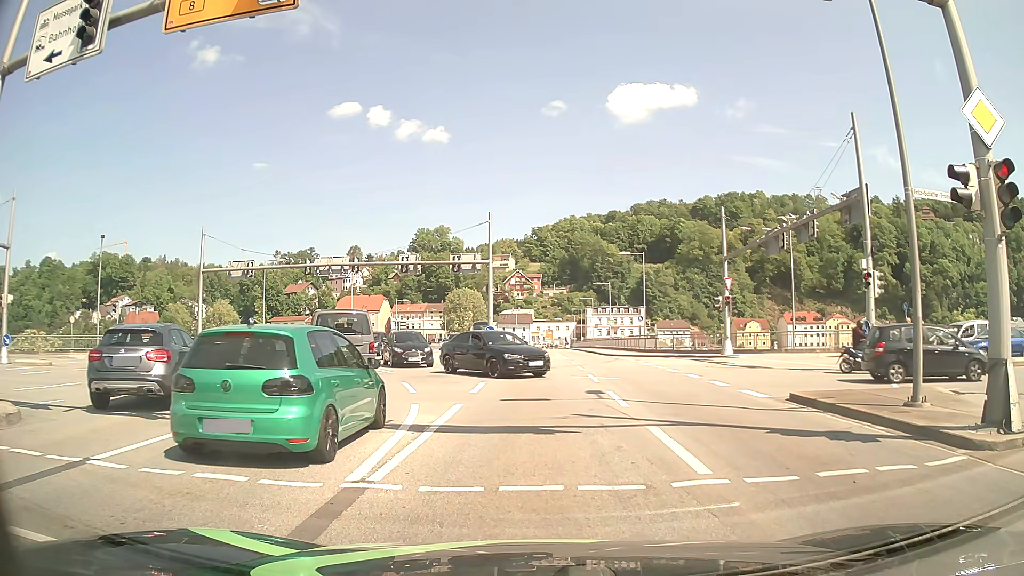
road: primary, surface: asphalt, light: Day
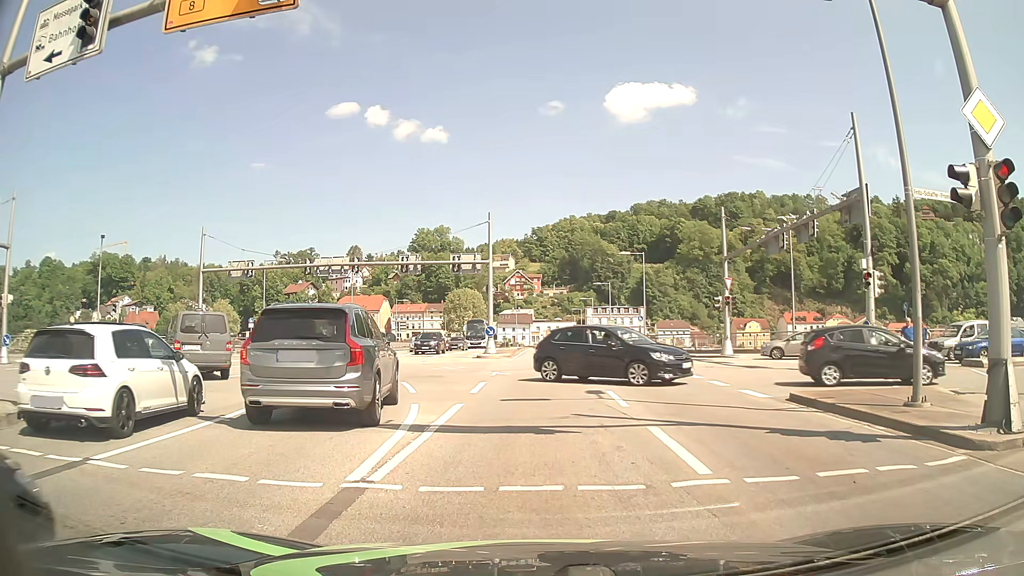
(0.0, 0.0) m; 0°
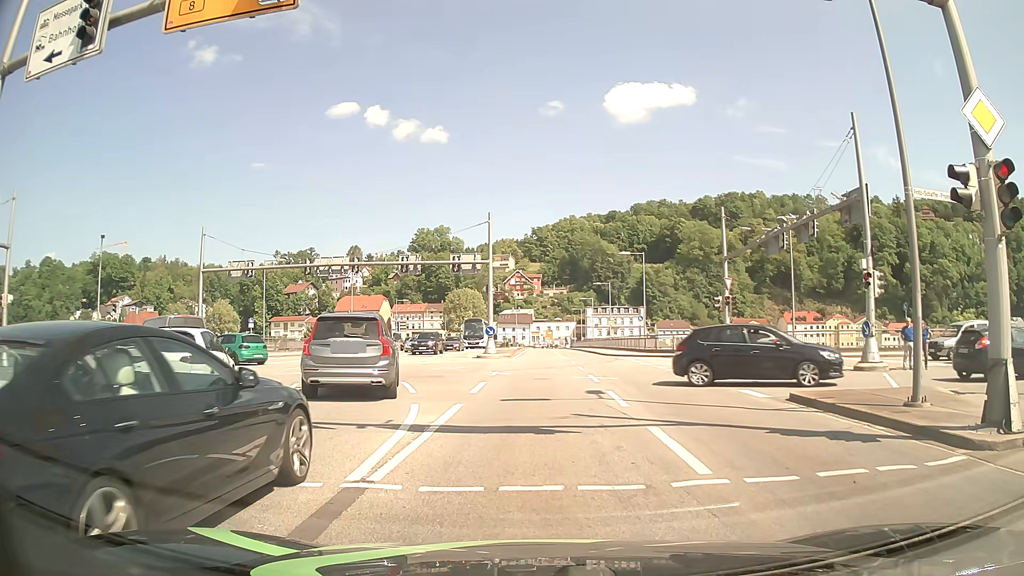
(0.0, 0.0) m; 0°
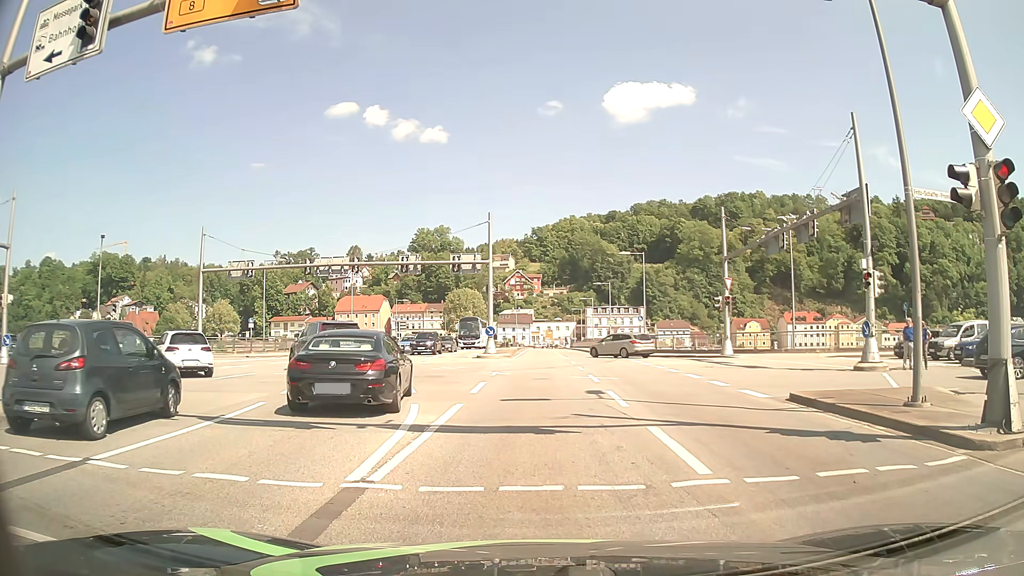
(0.0, 0.0) m; 0°
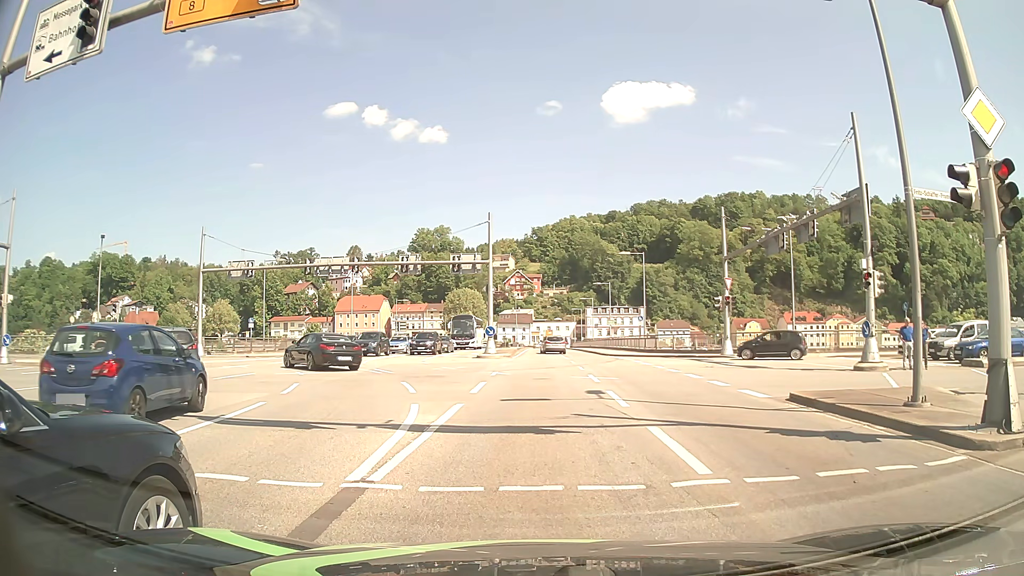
(0.0, 0.0) m; 0°
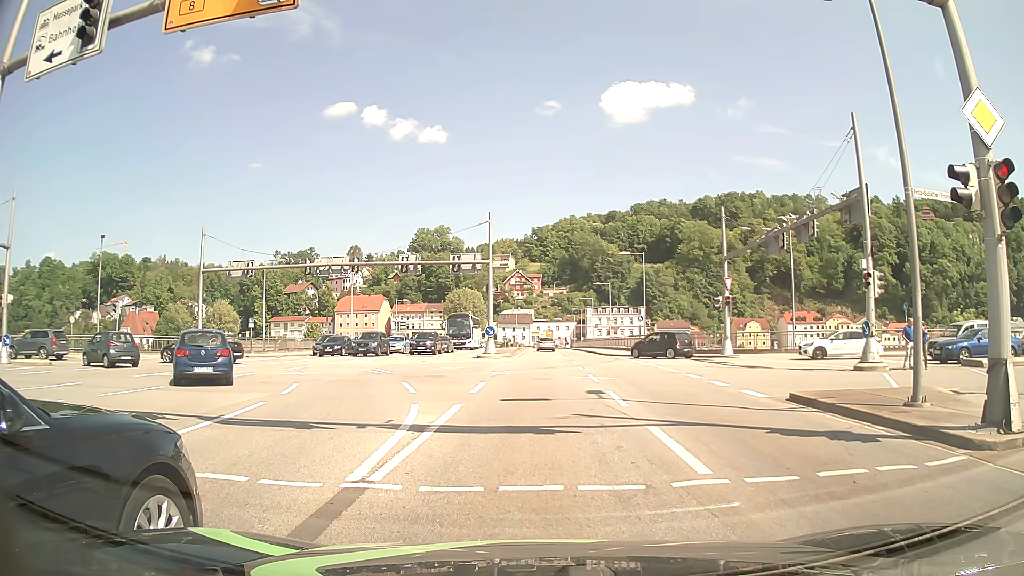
(0.0, 0.0) m; 0°
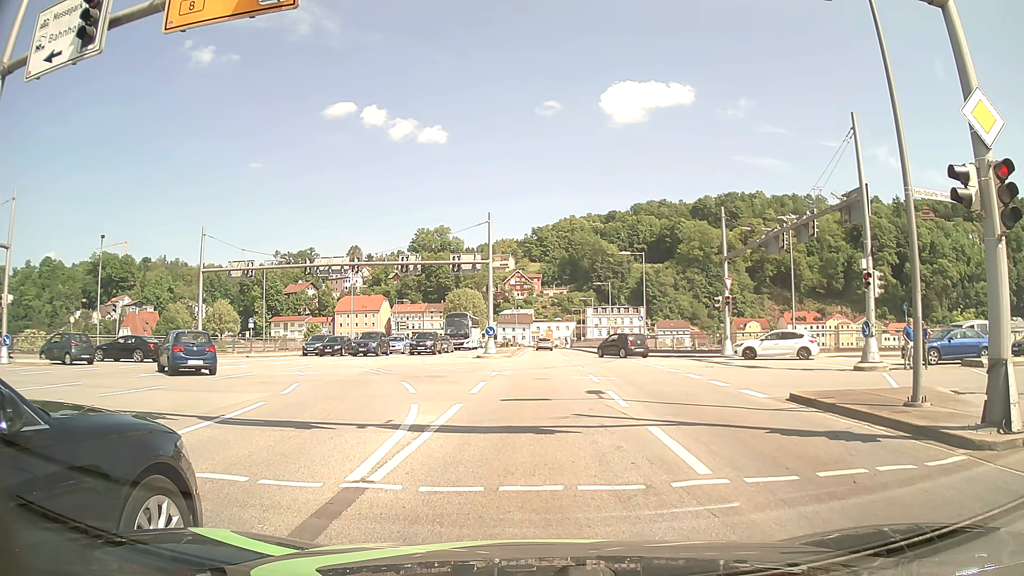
(0.0, 0.0) m; 0°
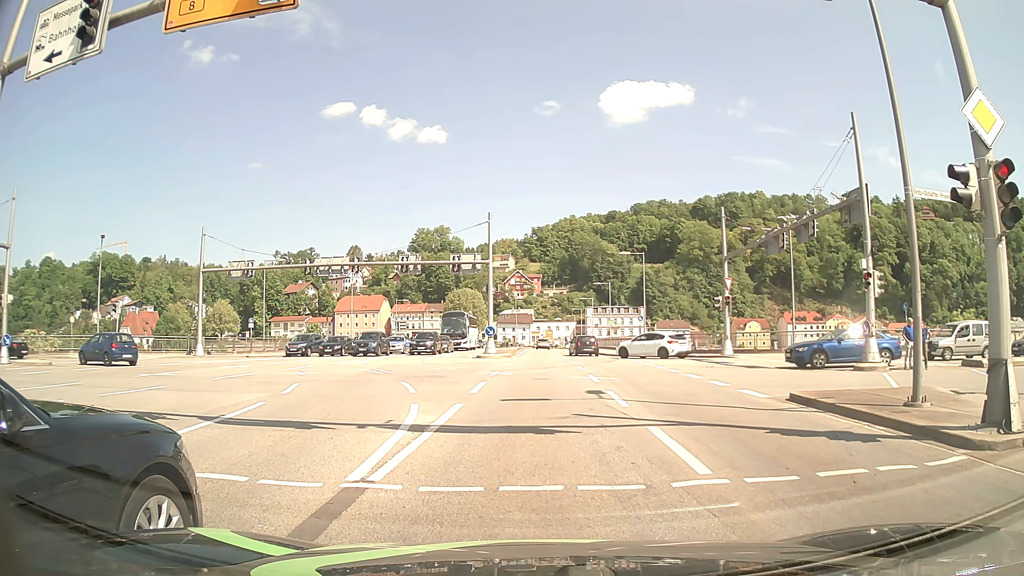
(0.0, 0.0) m; 0°
(0, +10) (0, +20) (0, +30) (0, +40) (0, +50) (0, +60) (0, +70) (0, +80) (0, +90) (0, +100) m
